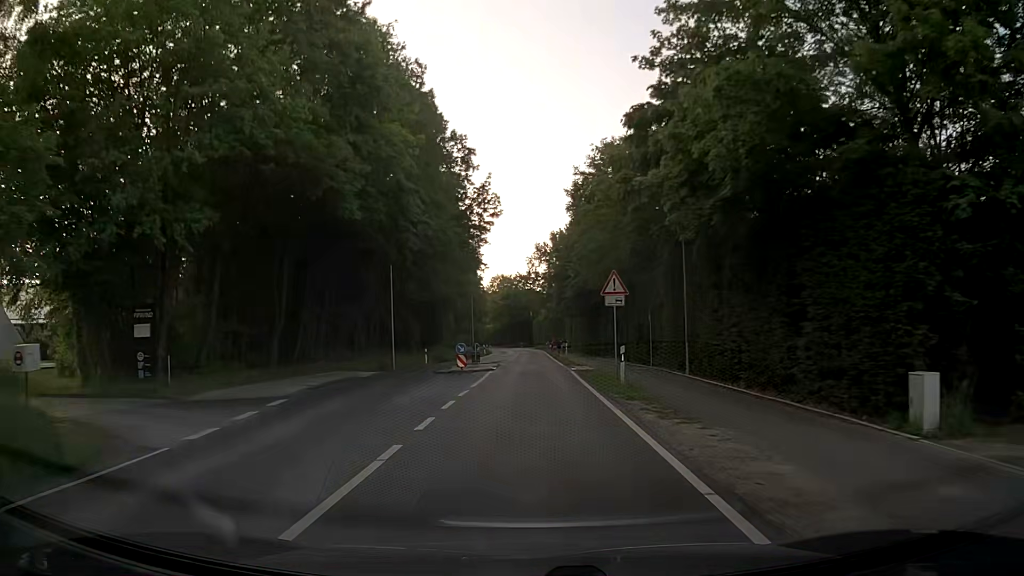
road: secondary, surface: asphalt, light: Day
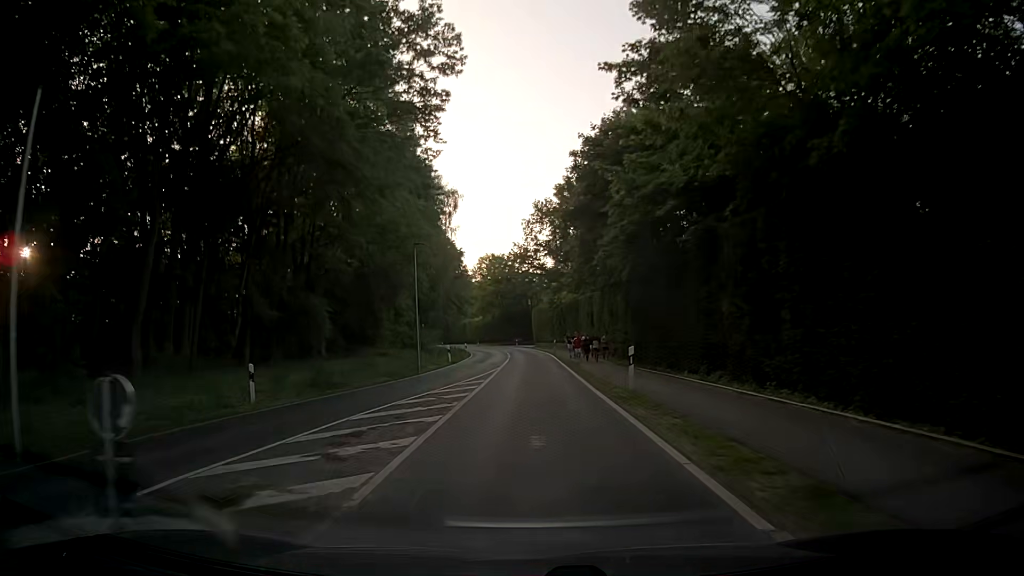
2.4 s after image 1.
(0.0, +30.5) m; 0°
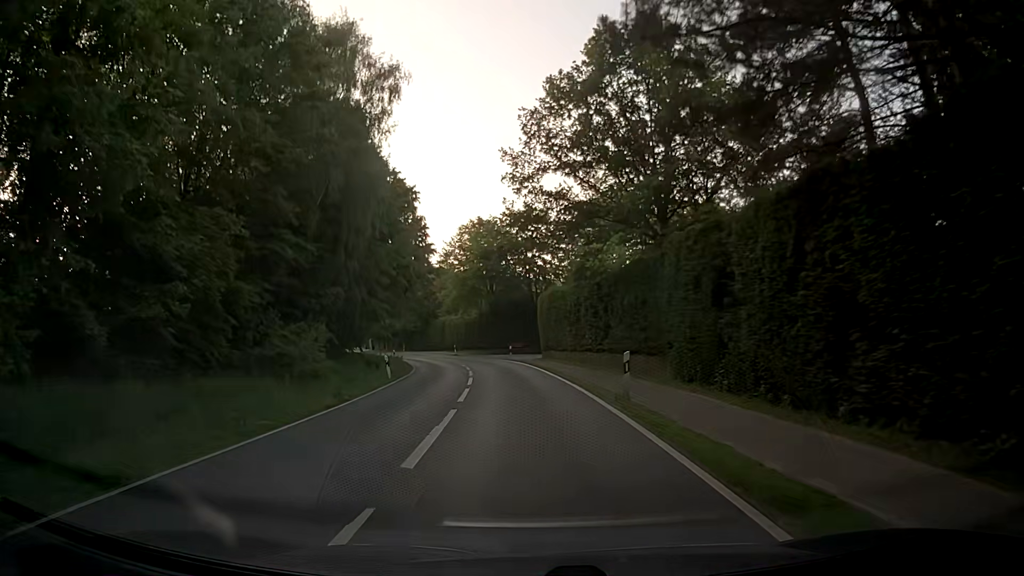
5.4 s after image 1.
(-0.2, +38.3) m; -1°
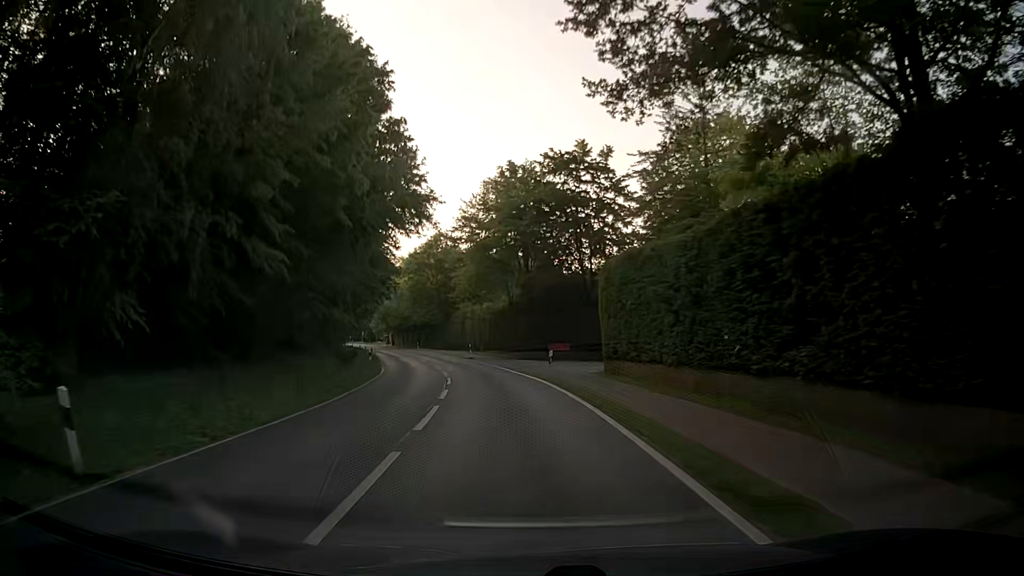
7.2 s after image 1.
(-0.5, +22.8) m; -3°
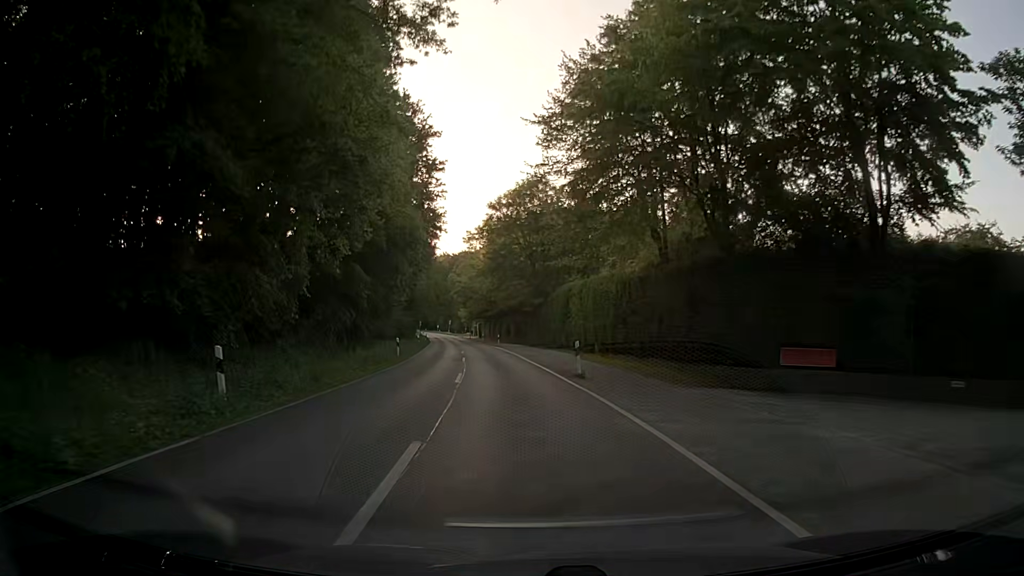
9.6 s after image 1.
(-2.4, +30.3) m; -9°
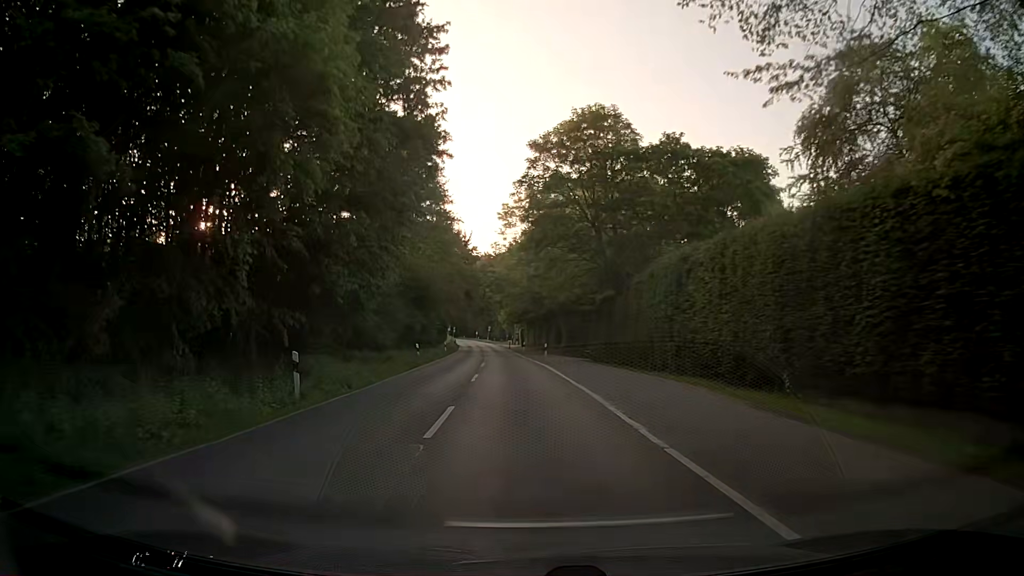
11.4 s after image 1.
(-0.8, +22.8) m; -4°
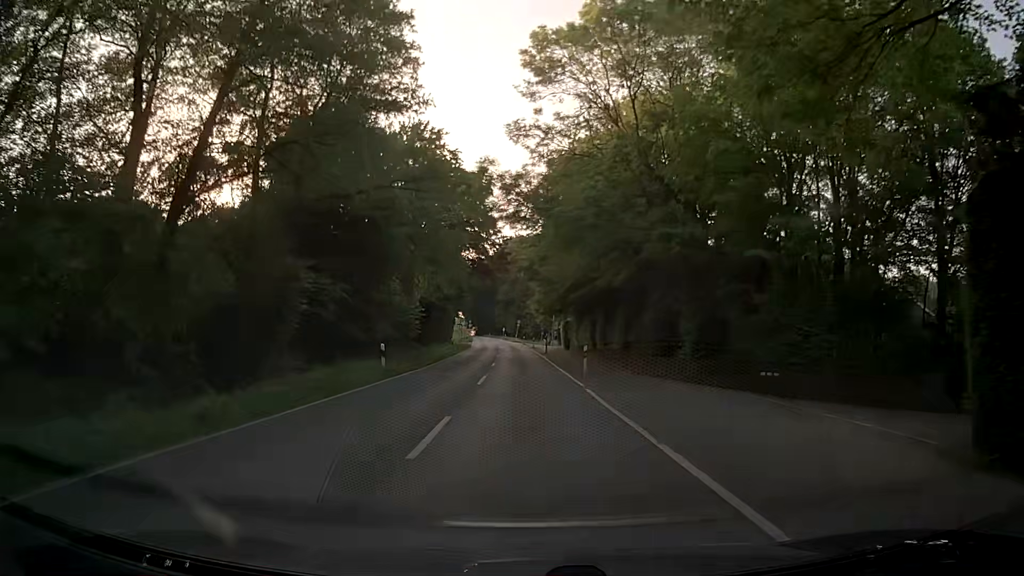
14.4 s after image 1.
(-1.0, +38.0) m; -4°
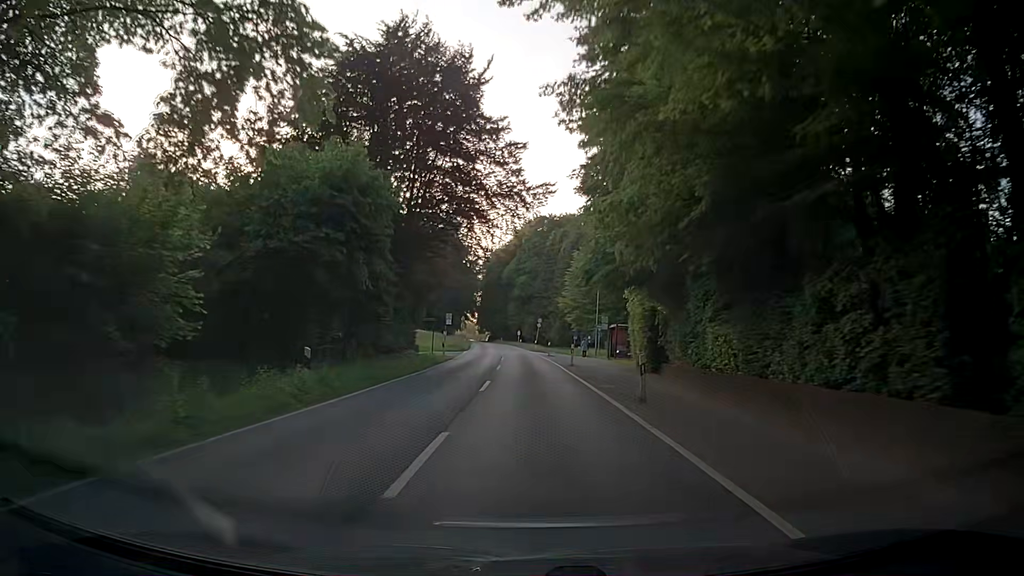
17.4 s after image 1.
(0.0, +38.2) m; -1°
(0, +10) (0, +20) (0, +30) (0, +40) (-1, +50) (-1, +60) (-2, +70) (-2, +80) (-3, +90) (-4, +100) m
